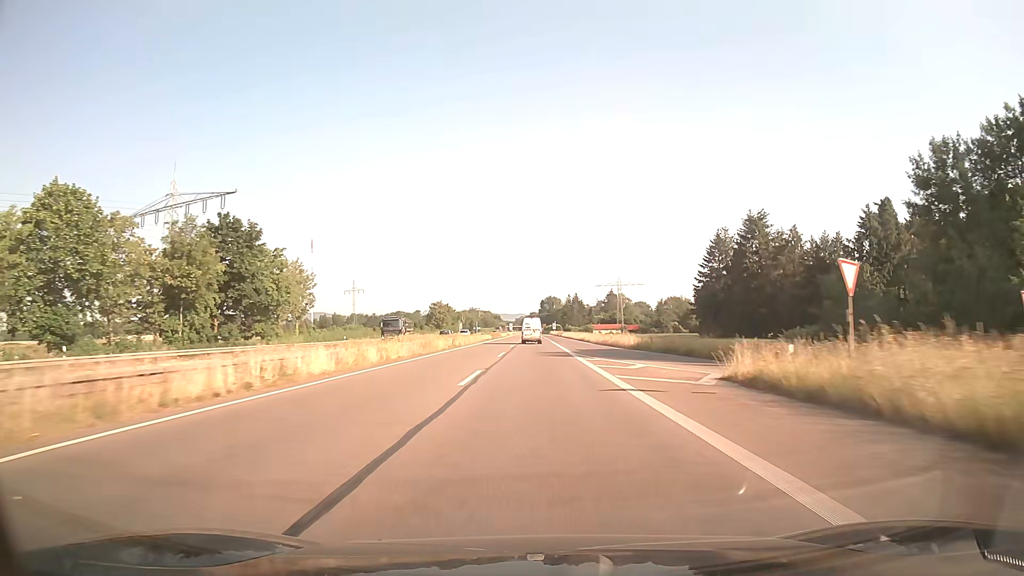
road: trunk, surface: asphalt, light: Day
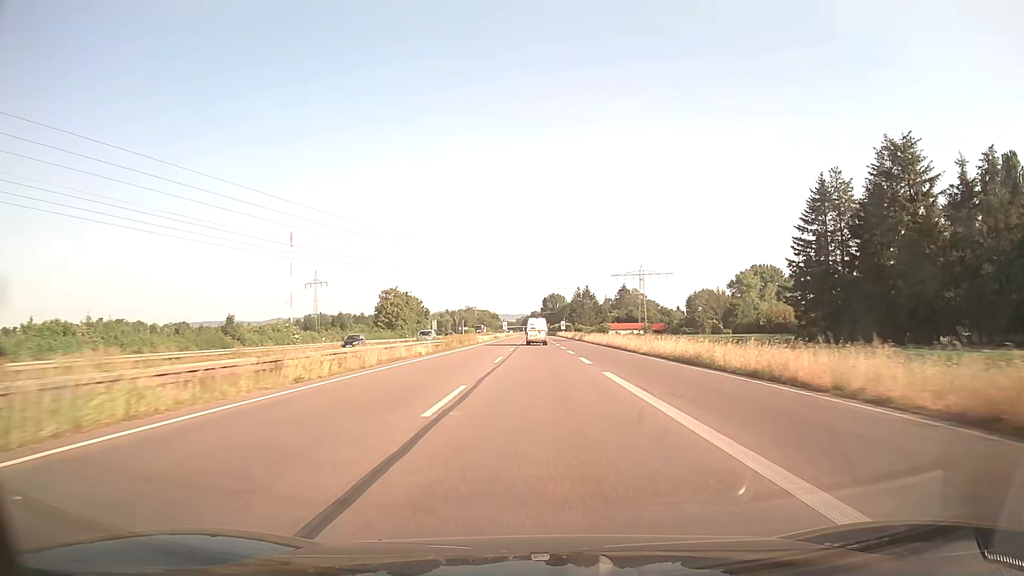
(-0.1, +61.4) m; 0°
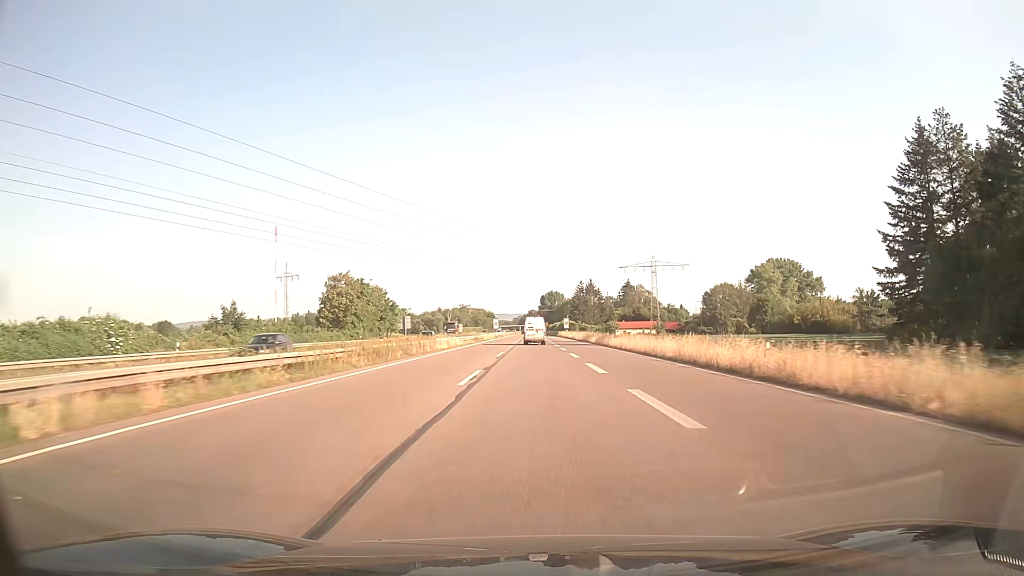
(+0.1, +31.0) m; 0°
(0, +10) (0, +20) (0, +30) (0, +40) (0, +50) (0, +60) (0, +70) (0, +80) (0, +90) (0, +100) m
